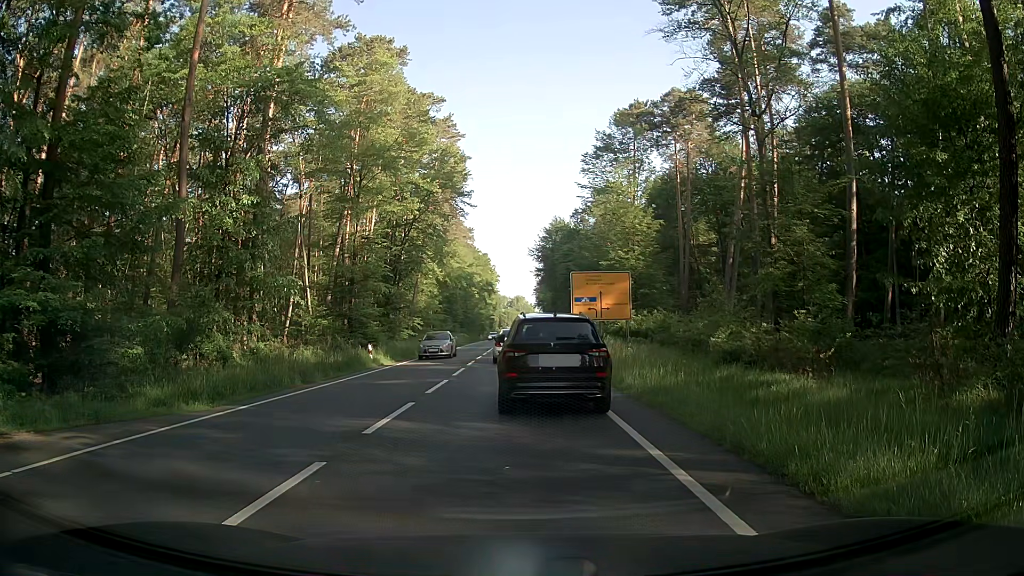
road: primary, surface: asphalt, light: Day
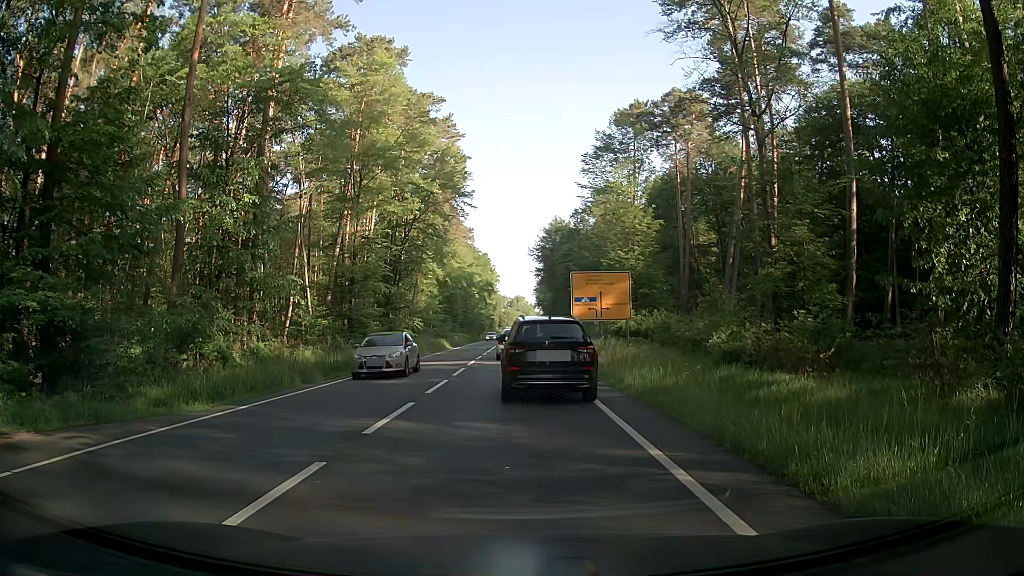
(0.0, 0.0) m; 0°
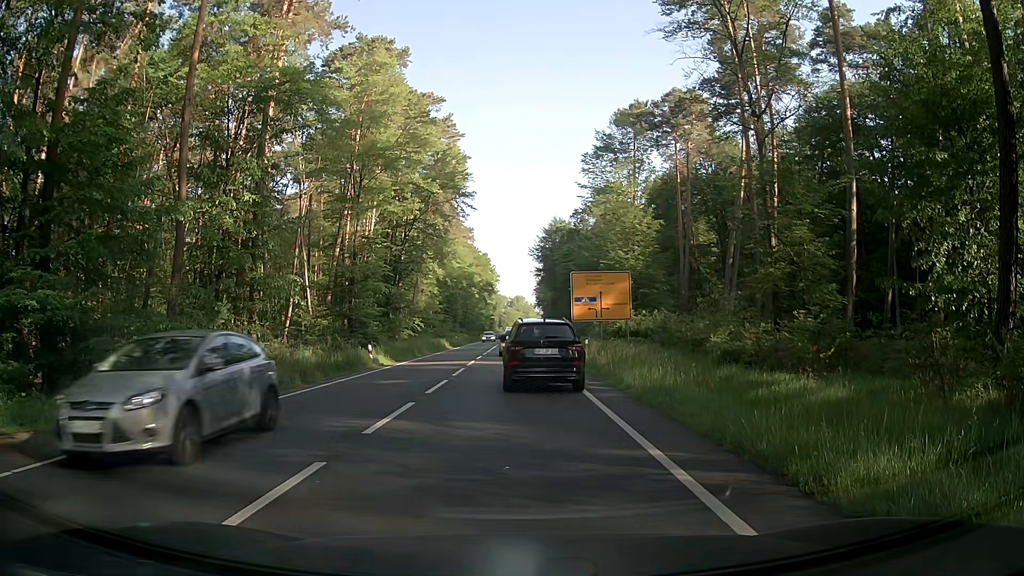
(0.0, 0.0) m; 0°
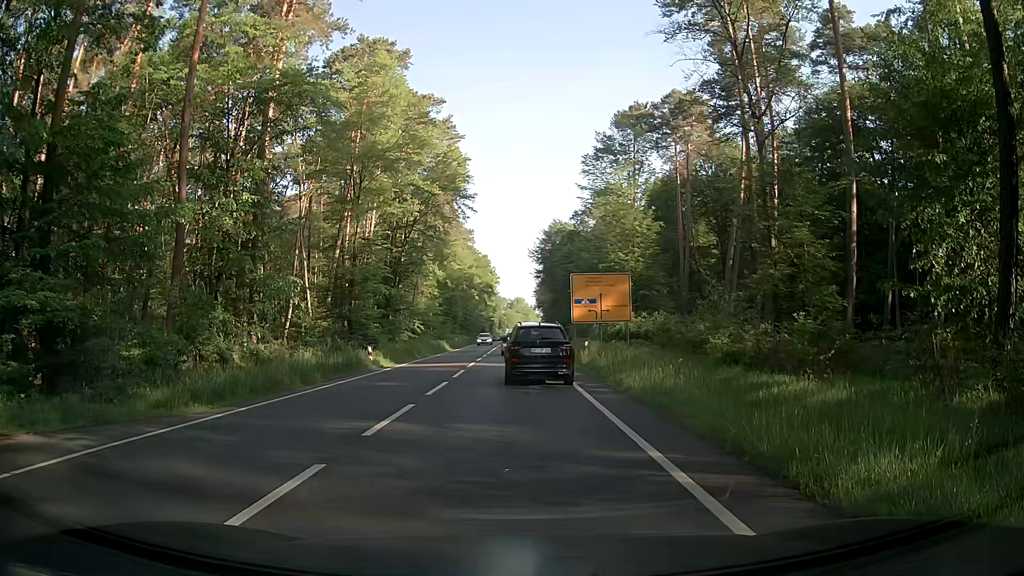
(0.0, 0.0) m; 0°
